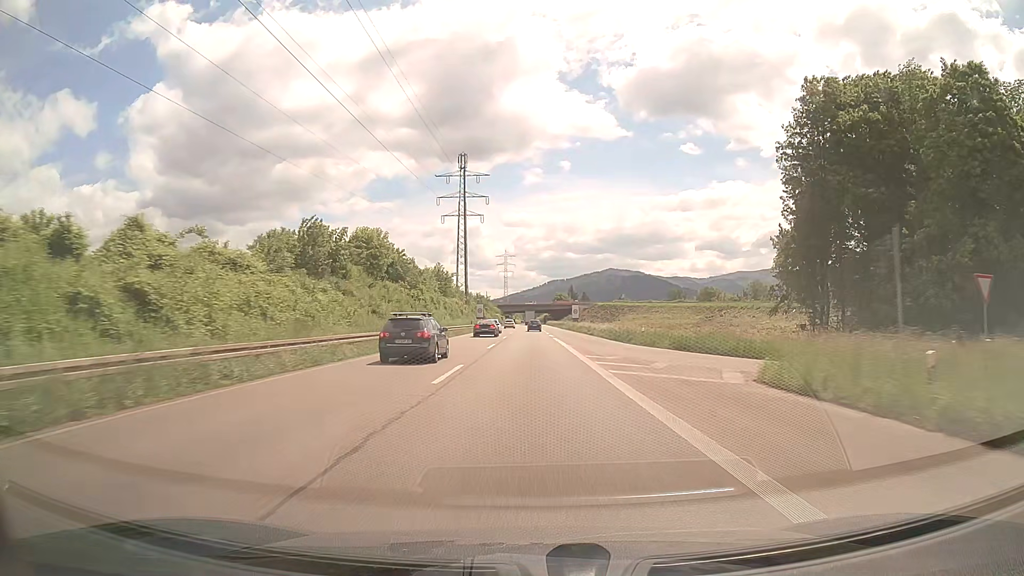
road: trunk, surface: asphalt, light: Day
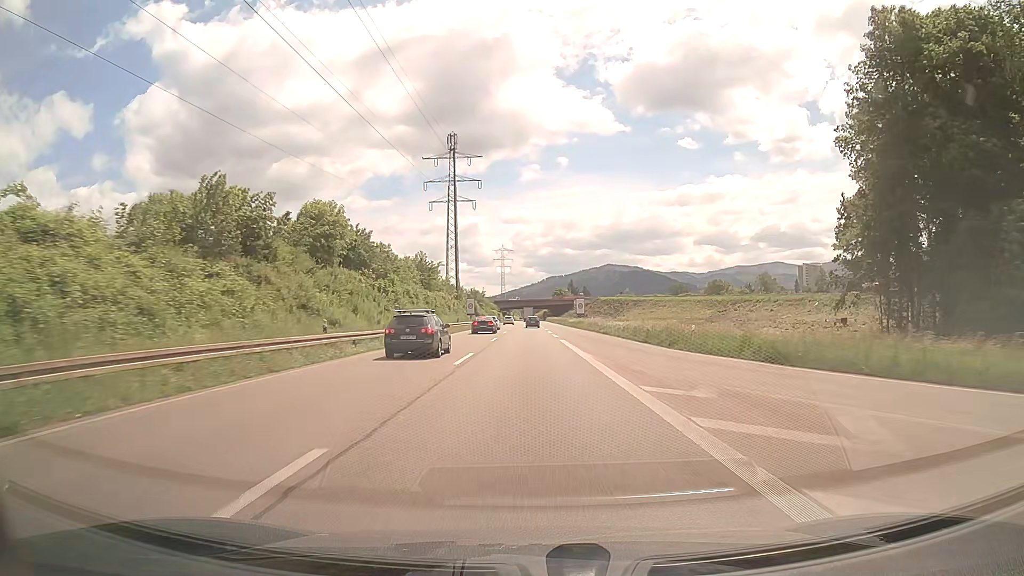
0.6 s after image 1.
(0.0, +13.6) m; 0°
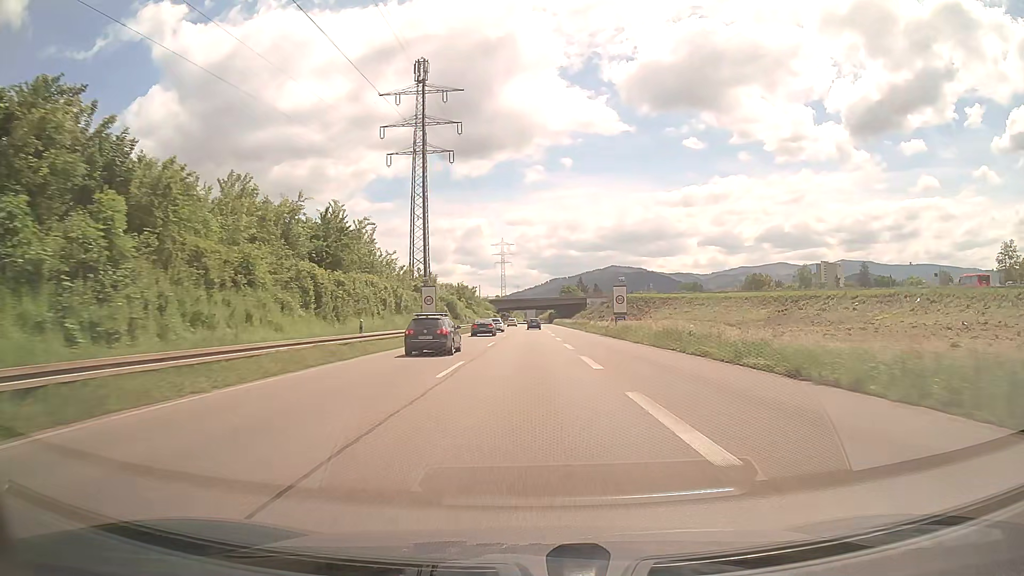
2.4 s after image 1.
(-0.1, +39.3) m; 0°
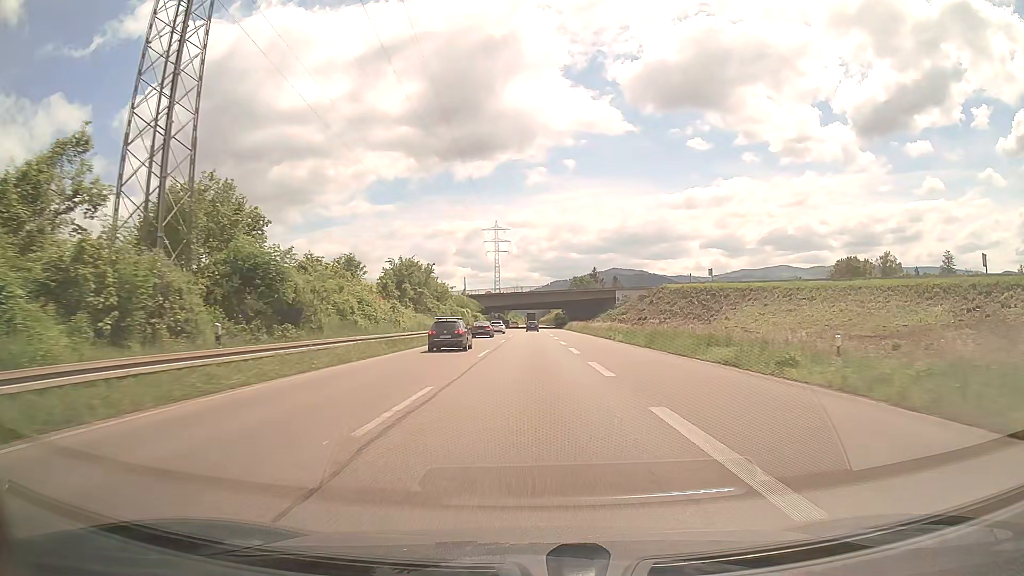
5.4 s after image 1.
(-0.2, +61.7) m; 0°
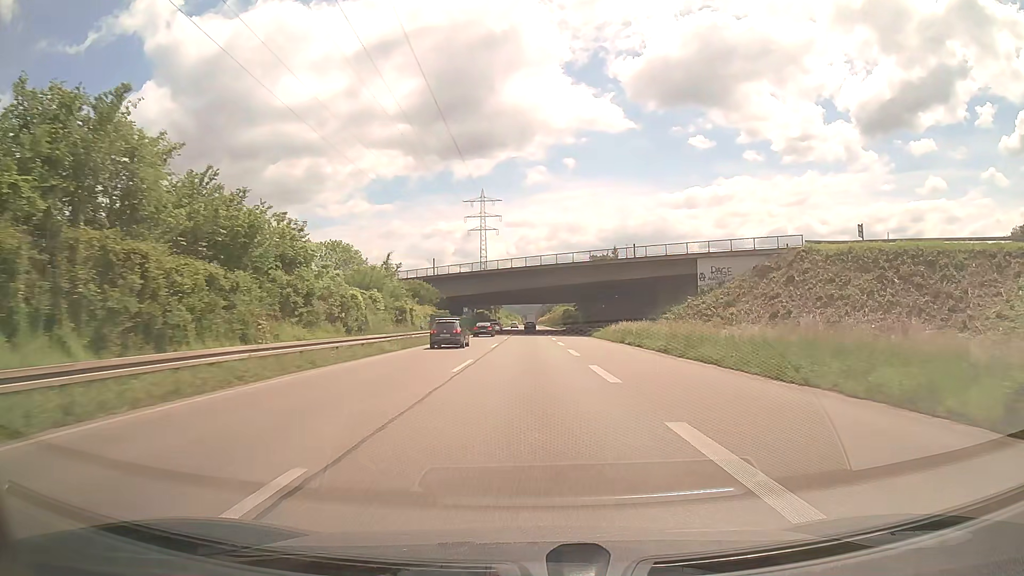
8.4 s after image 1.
(+0.1, +62.0) m; 0°
(0, +10) (0, +20) (0, +30) (0, +40) (0, +50) (0, +60) (0, +70) (0, +80) (-1, +90) (-1, +100) m
